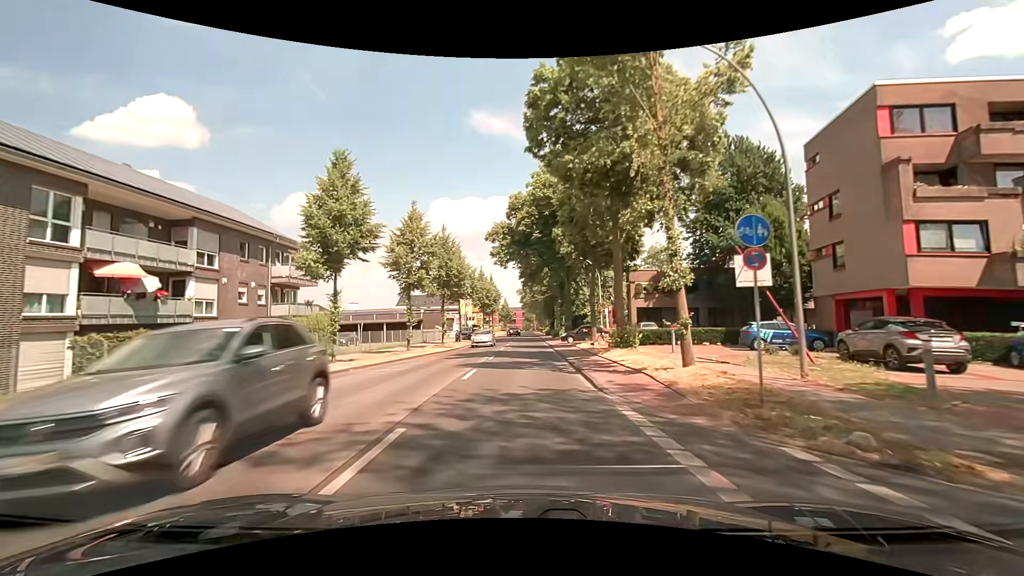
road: secondary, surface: asphalt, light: Day
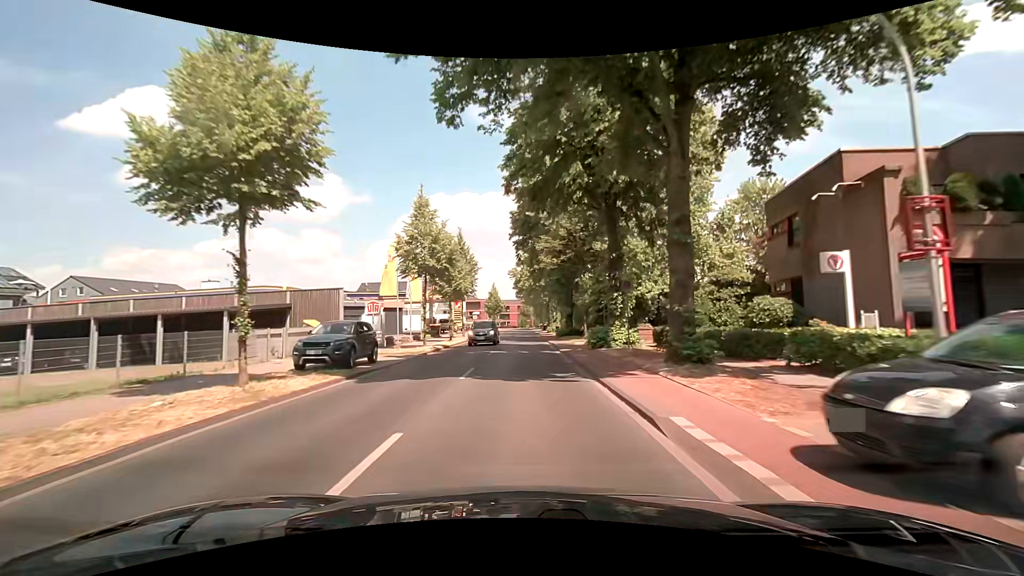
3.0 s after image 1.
(+0.1, +36.8) m; +2°
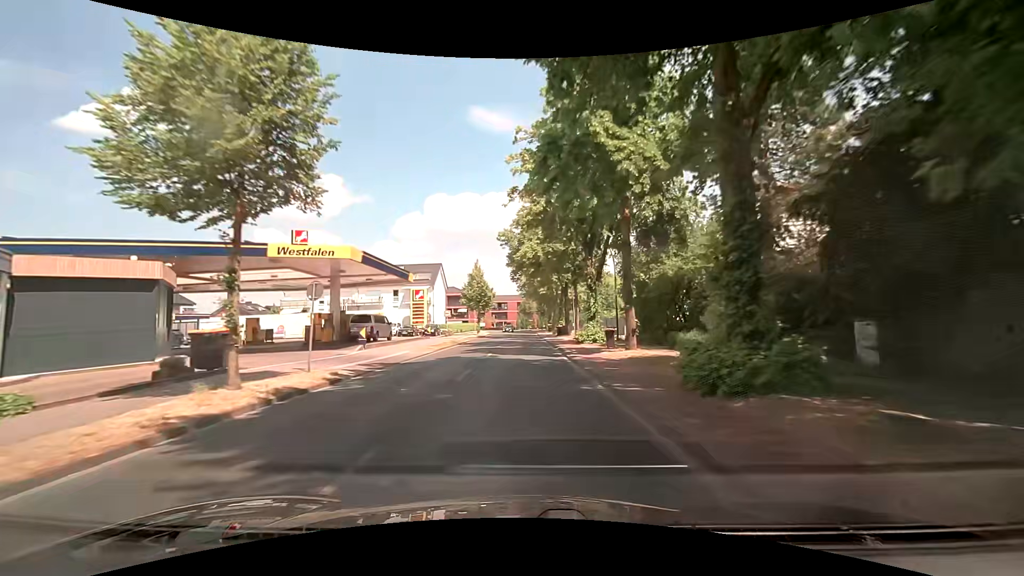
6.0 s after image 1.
(-0.7, +37.1) m; -2°
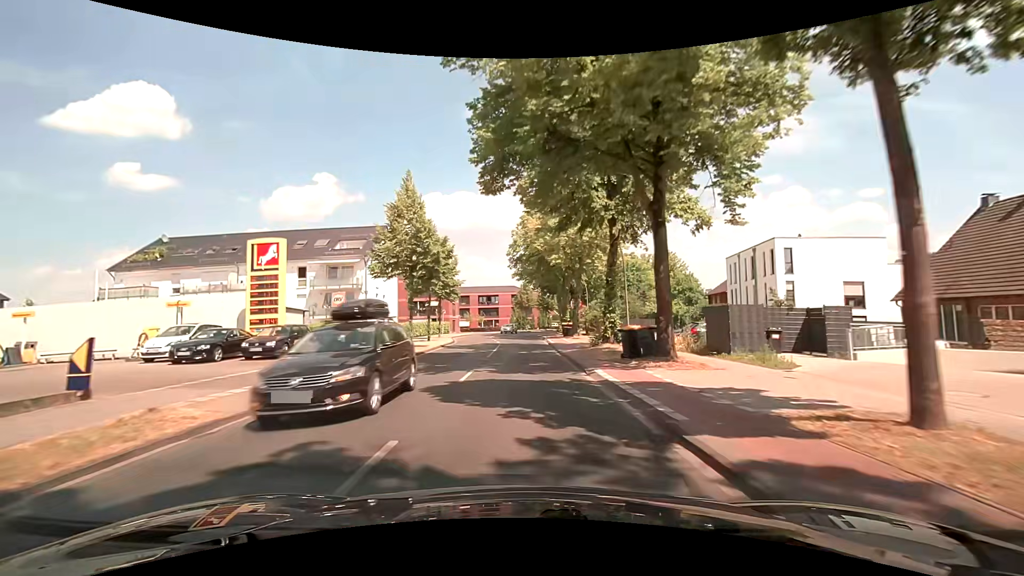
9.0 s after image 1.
(+0.1, +36.4) m; +1°
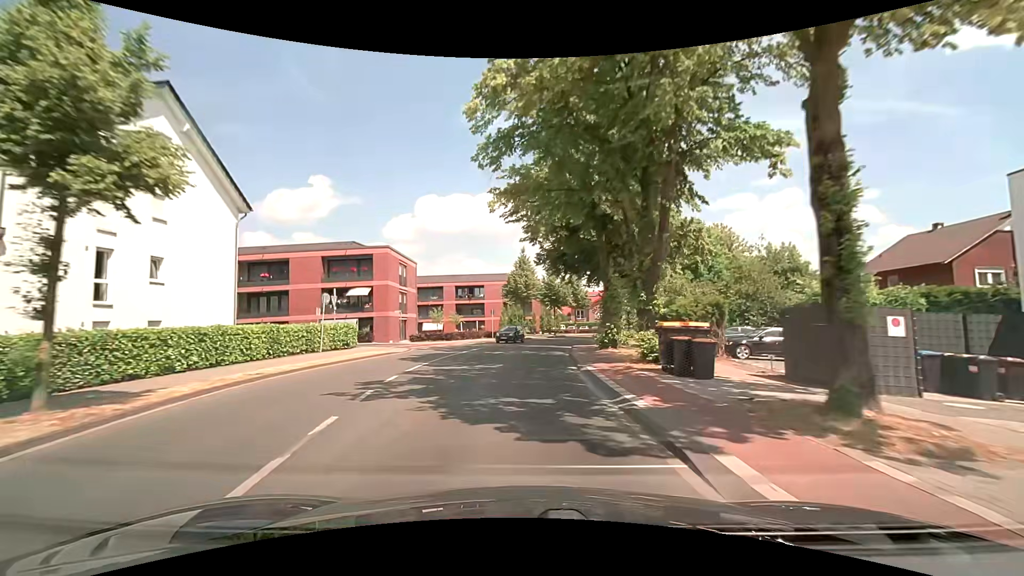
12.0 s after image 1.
(0.0, +36.3) m; 0°
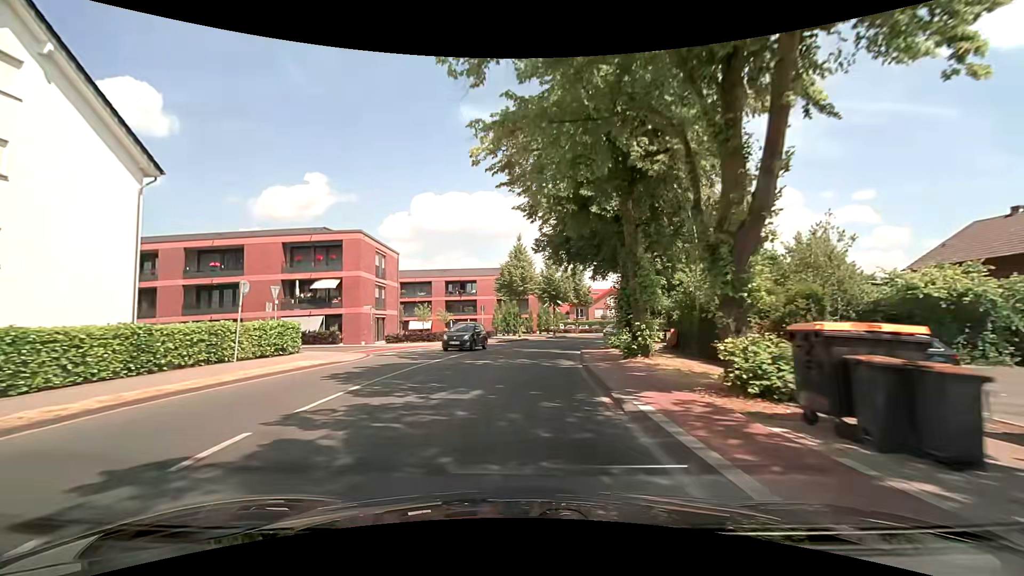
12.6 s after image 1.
(0.0, +7.1) m; 0°
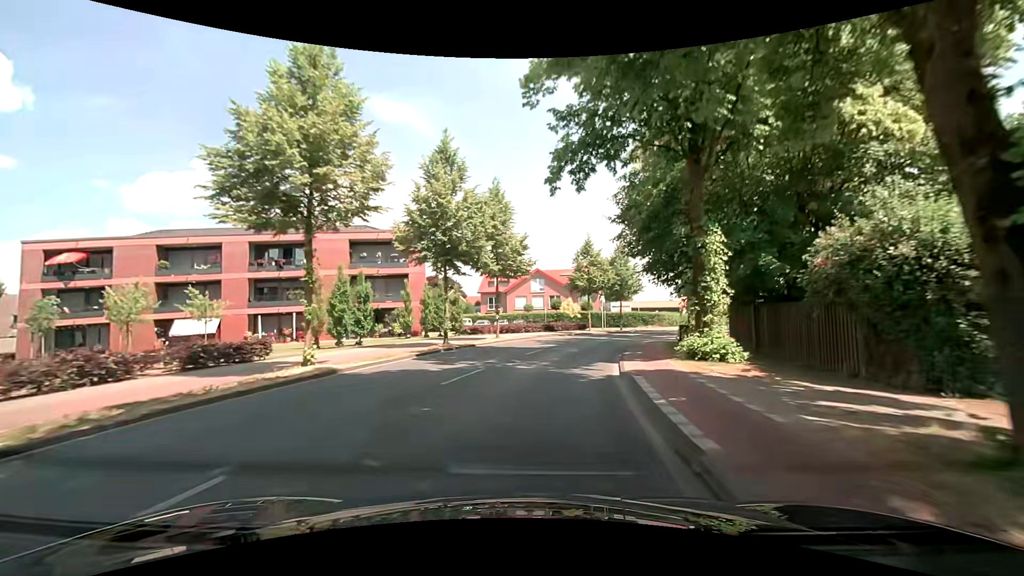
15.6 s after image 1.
(+2.6, +33.9) m; +10°
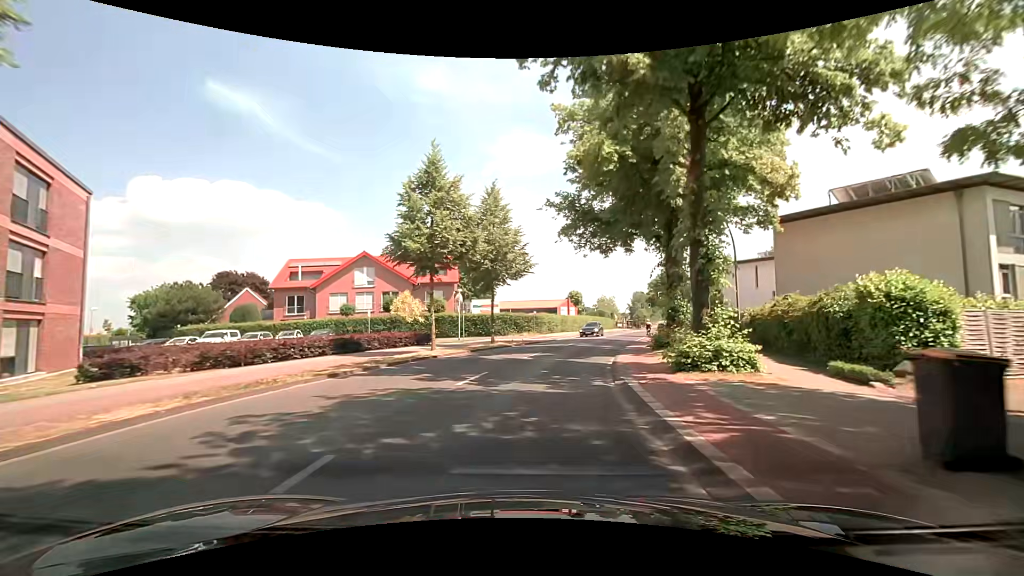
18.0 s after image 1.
(+3.3, +25.8) m; +16°
(+1, +10) (+2, +20) (+4, +30) (+7, +39) (+10, +49) (+13, +58) (+16, +68) (+19, +77) (+22, +87) (+26, +96) m
